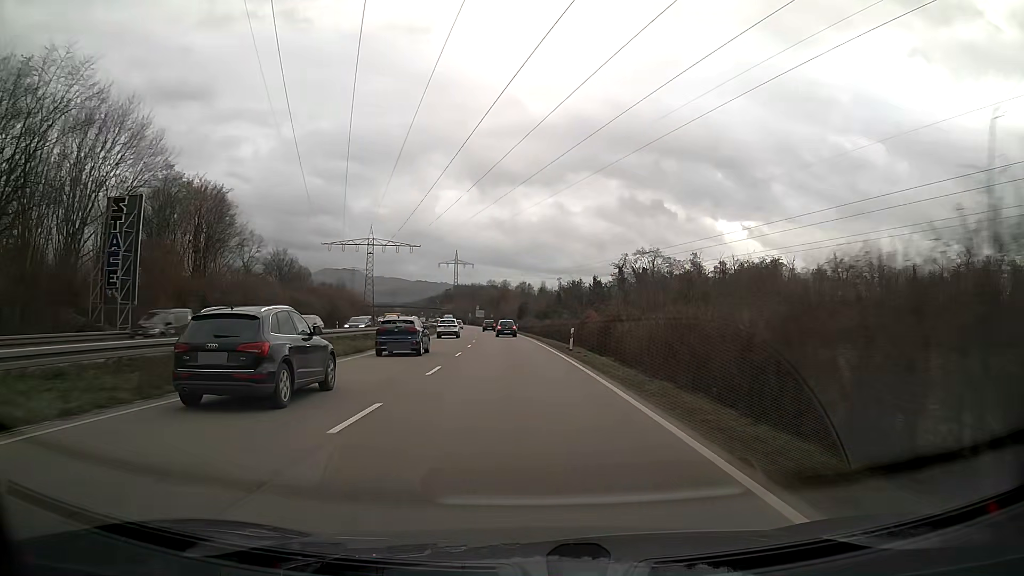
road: trunk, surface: asphalt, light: Day
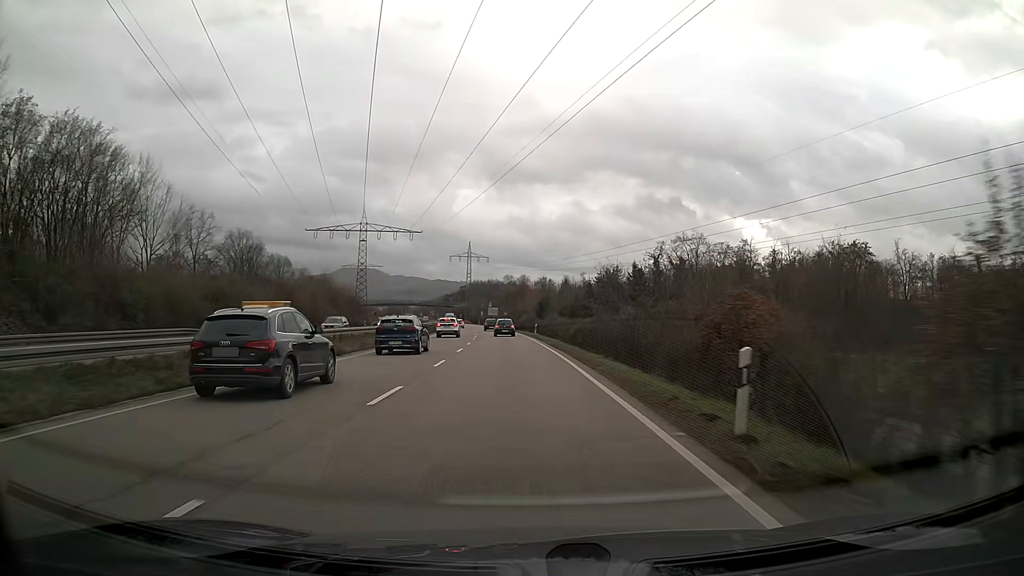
(-0.3, +24.4) m; -2°
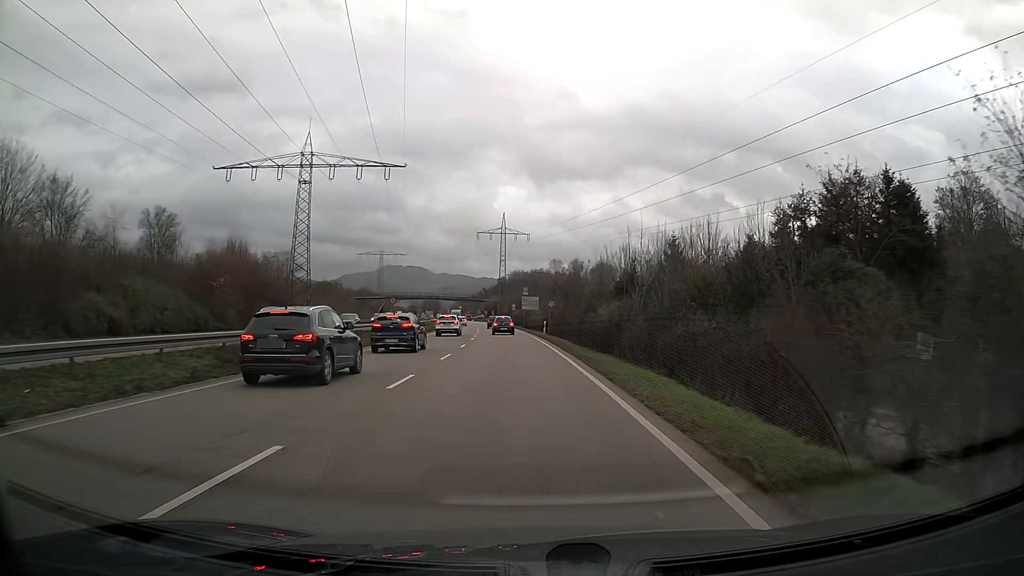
(-2.0, +57.9) m; -4°
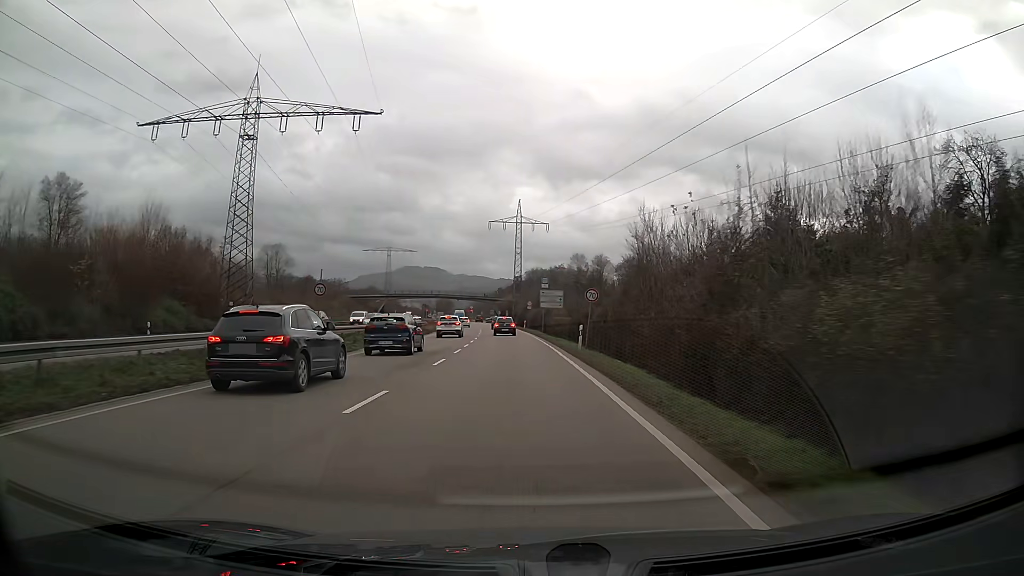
(-0.3, +21.4) m; -2°
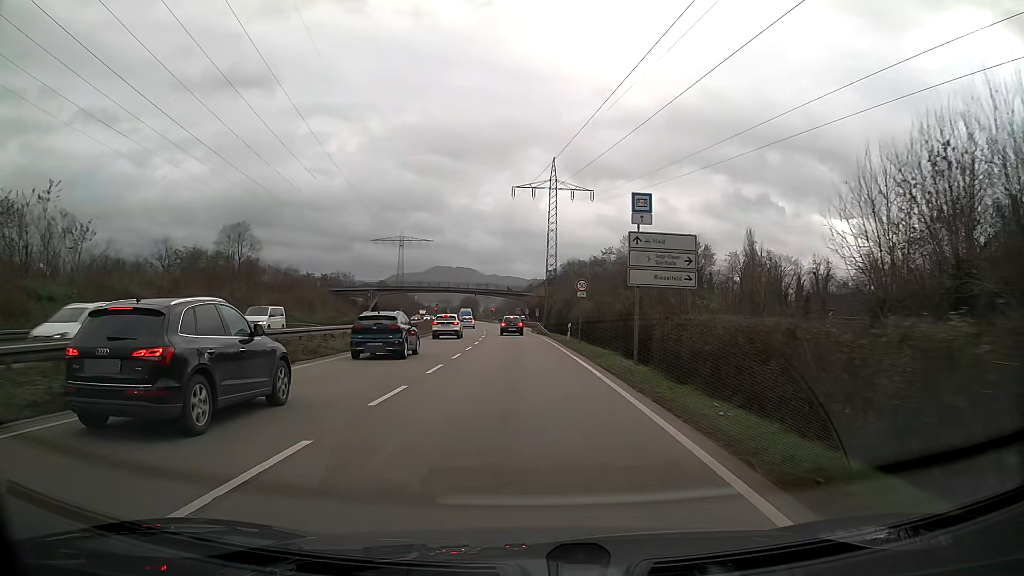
(-0.9, +39.9) m; -3°
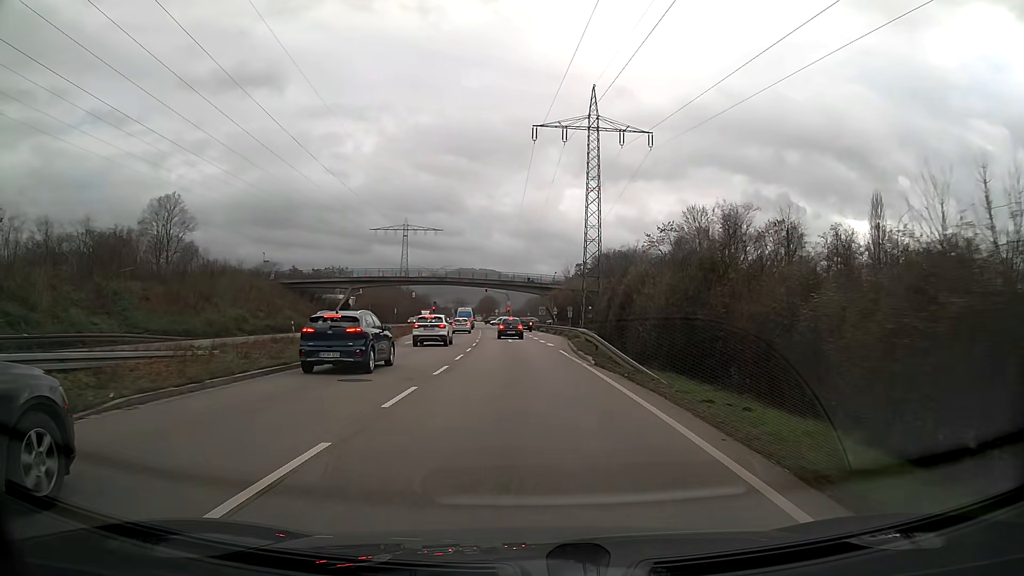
(-0.7, +36.0) m; -2°
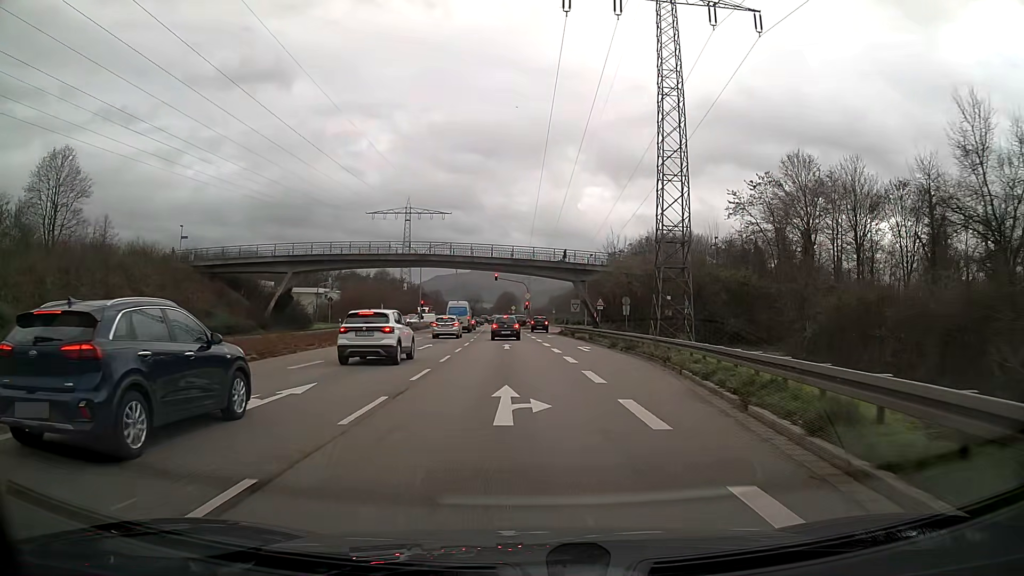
(-0.5, +31.7) m; -2°
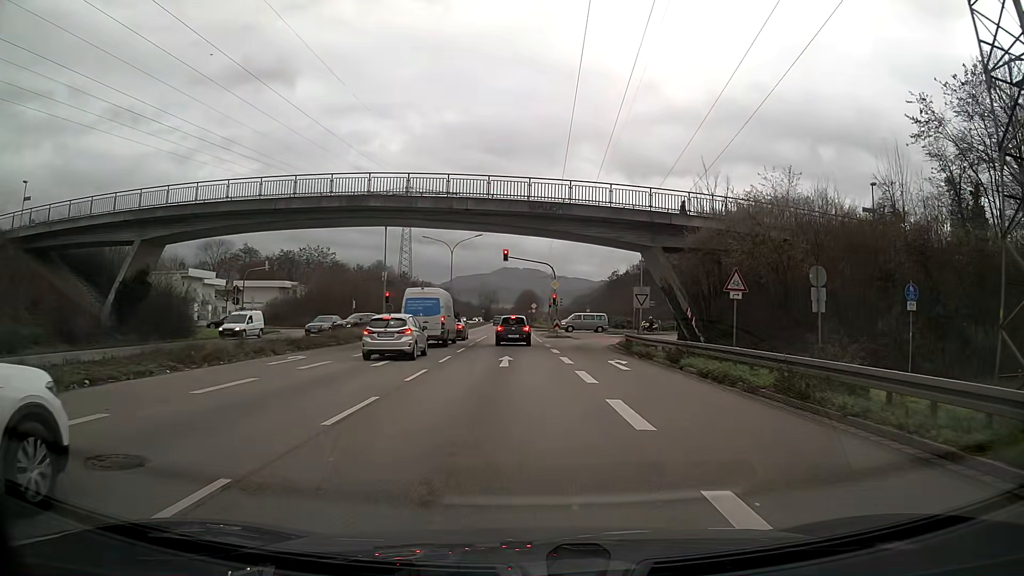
(-0.5, +29.6) m; -2°
